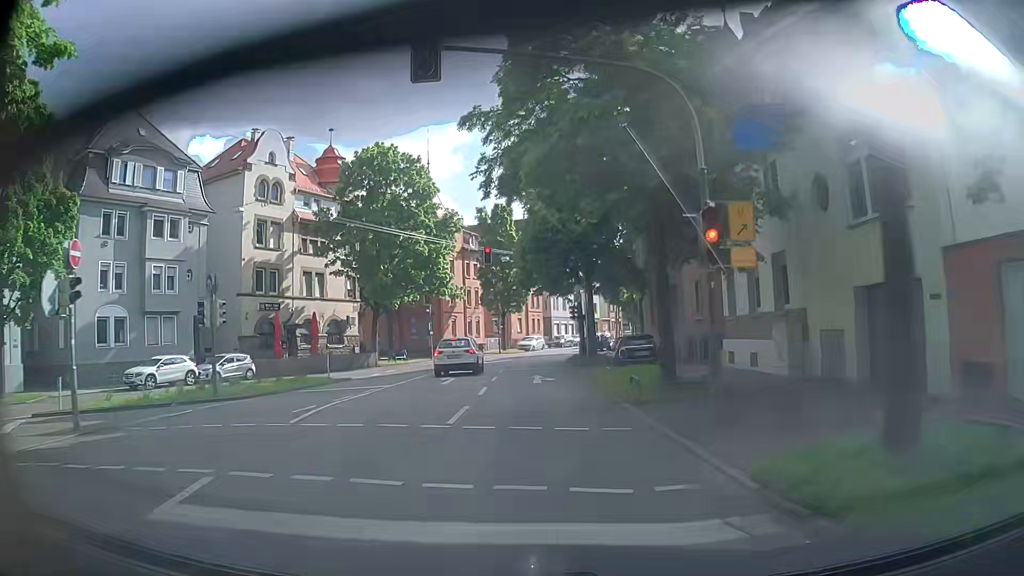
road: secondary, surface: asphalt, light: Day
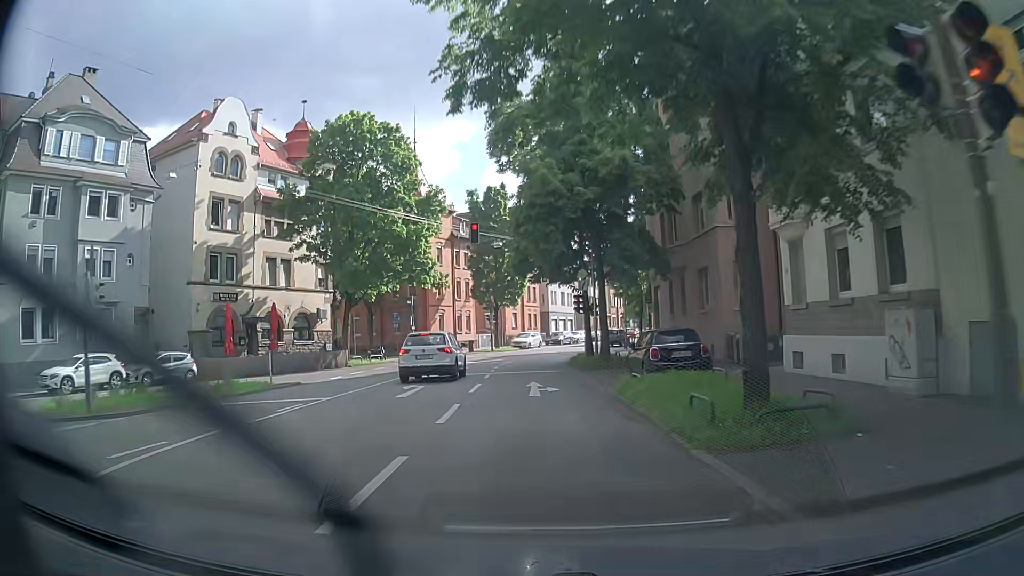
(+0.1, +6.6) m; 0°
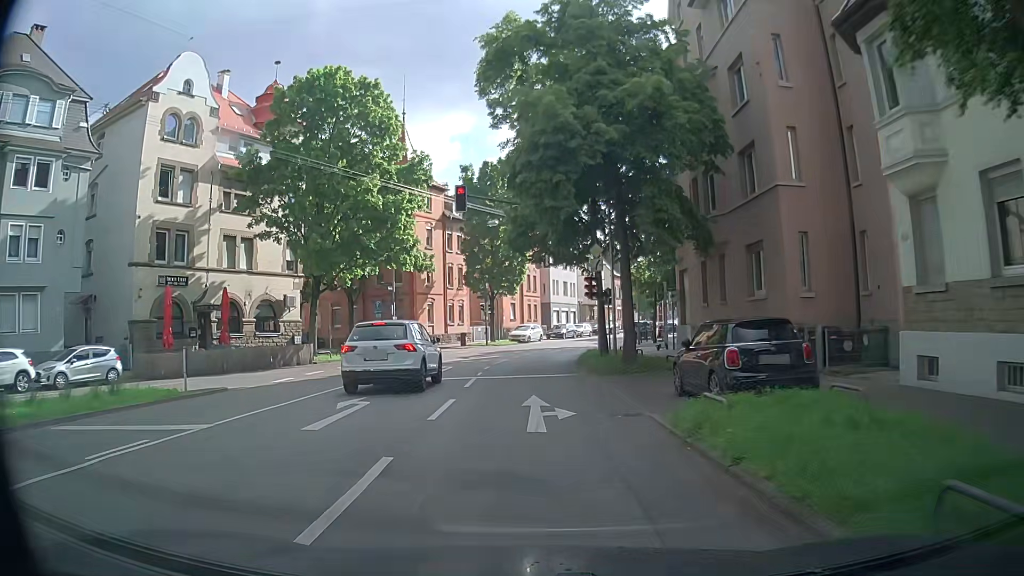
(+0.1, +6.4) m; 0°
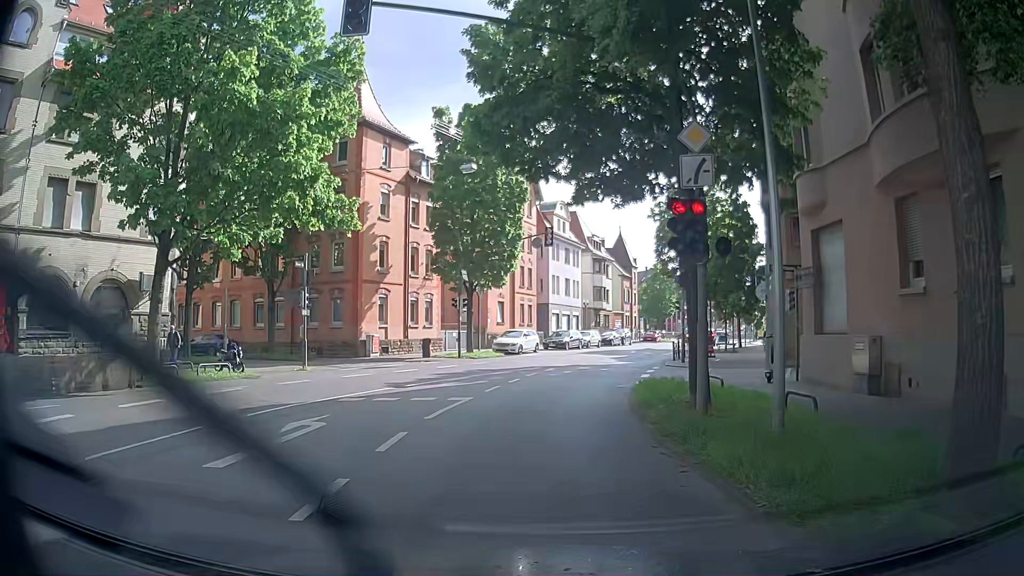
(+0.2, +14.7) m; 0°
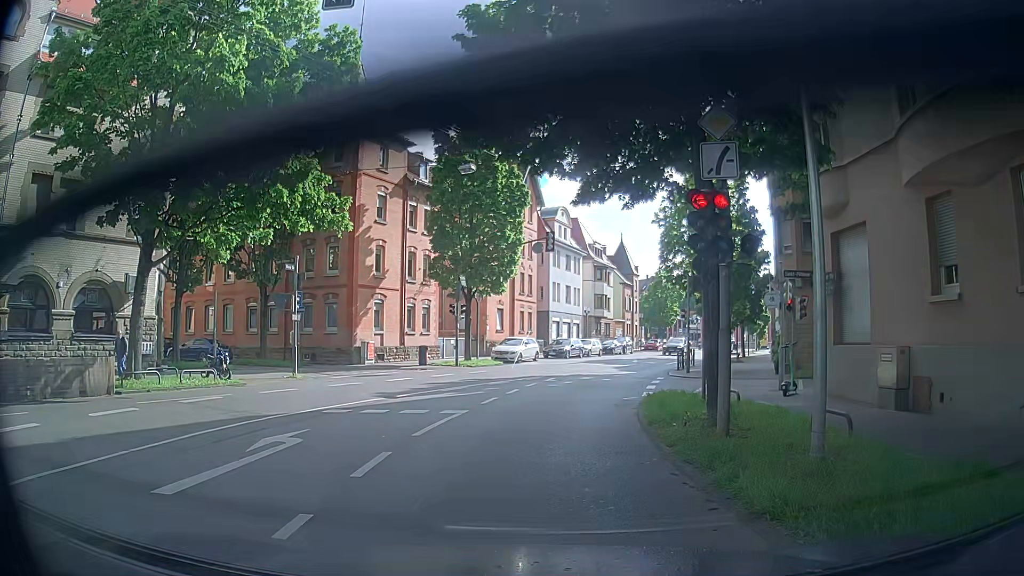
(0.0, +1.0) m; 0°
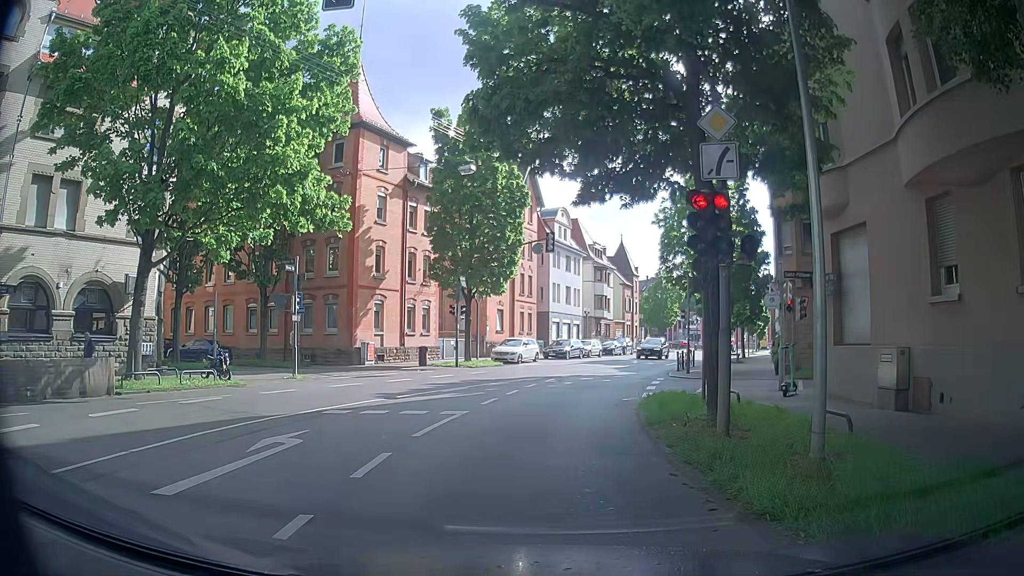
(0.0, 0.0) m; 0°
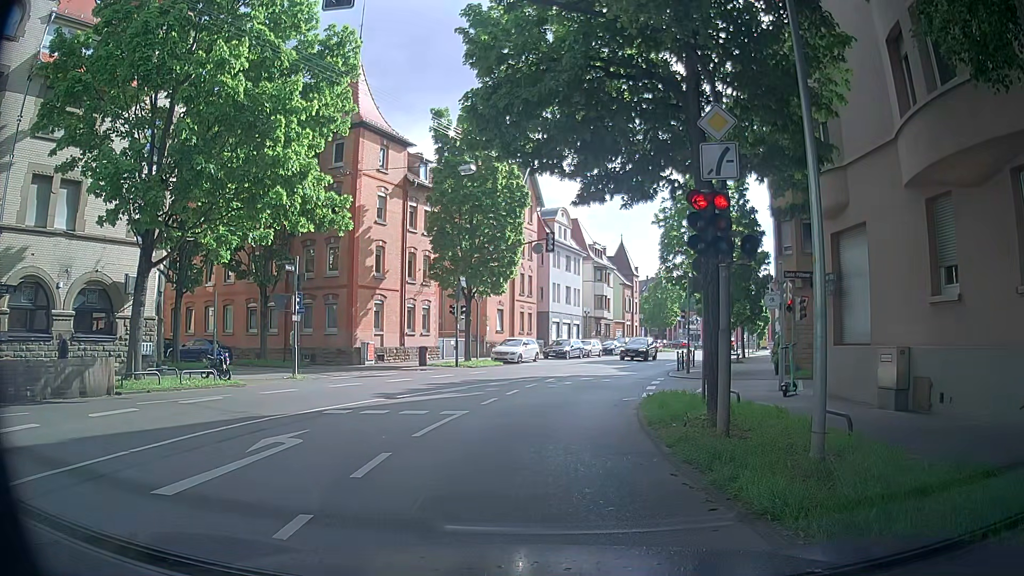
(0.0, 0.0) m; 0°
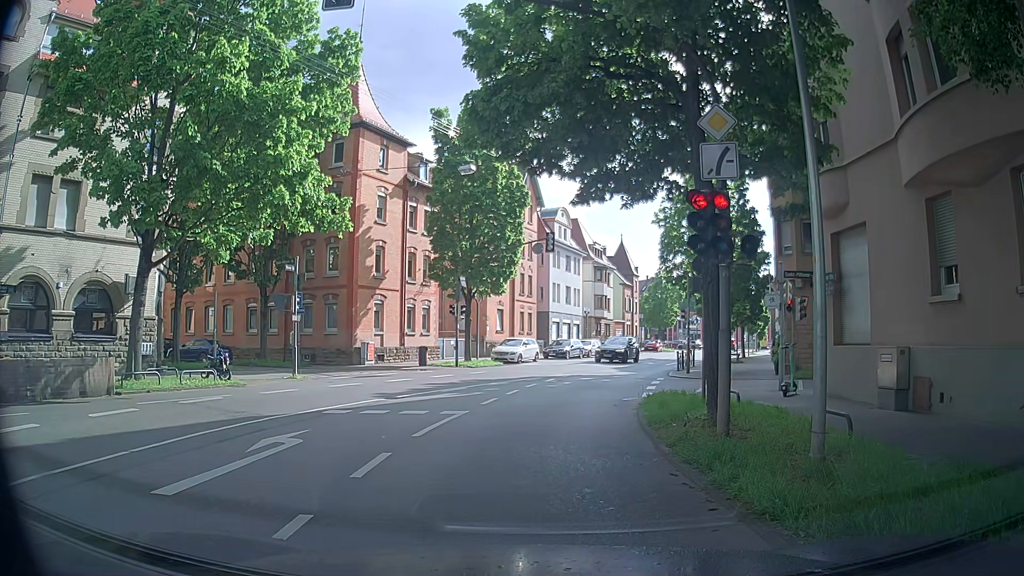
(0.0, 0.0) m; 0°
(0, +10) (+2, +20) (+4, +30) (+7, +39) (+11, +48) (+15, +57) (+19, +66) (+23, +76) (+27, +85) (+29, +95) m
